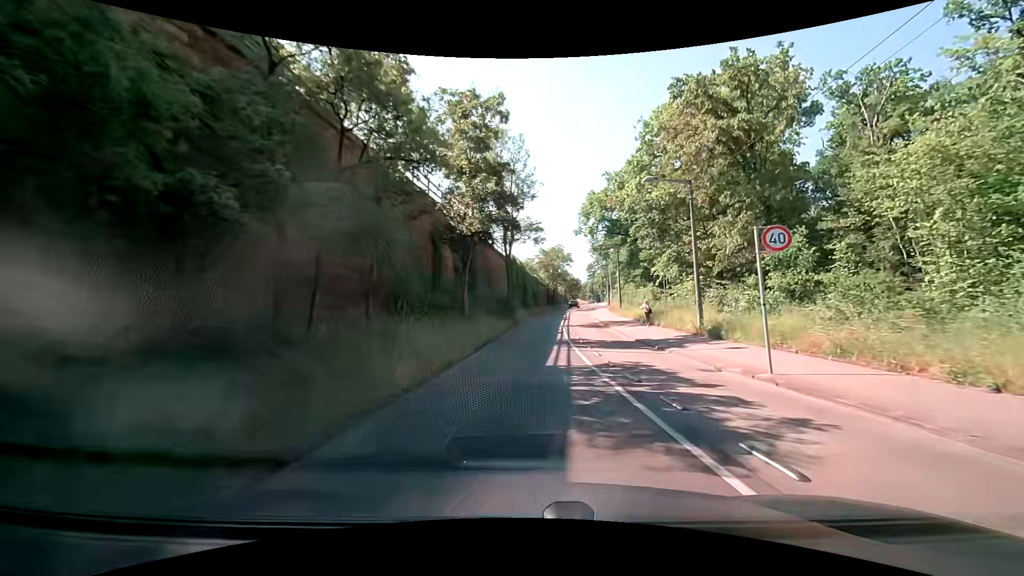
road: secondary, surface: asphalt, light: Day
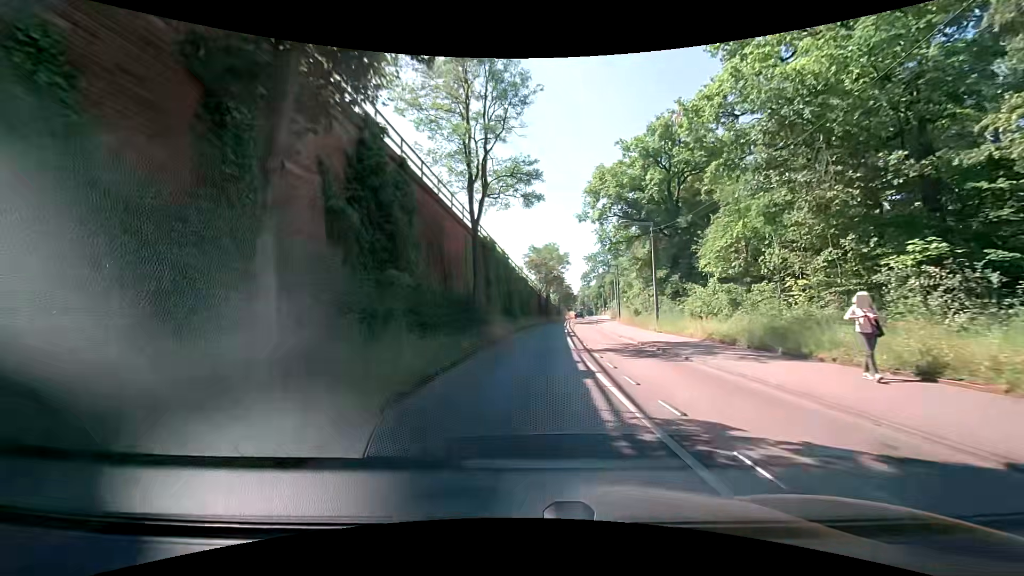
(+0.2, +18.5) m; +2°
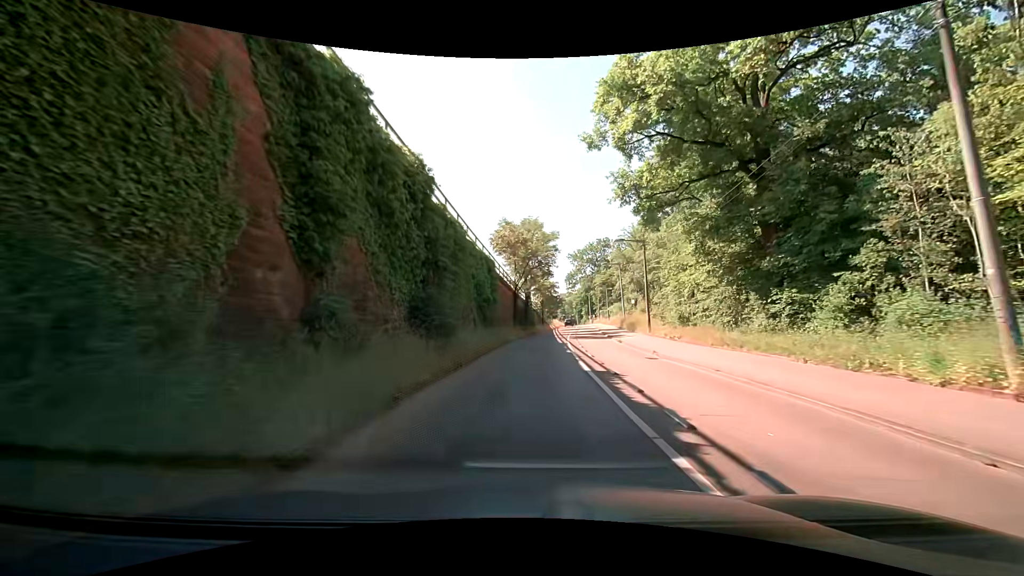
(+0.5, +24.7) m; +2°
